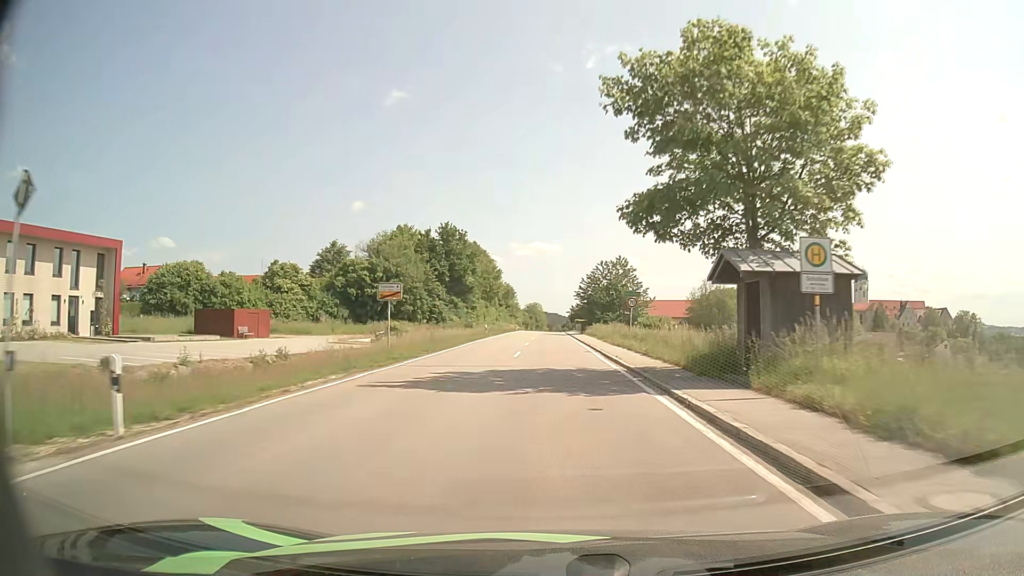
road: tertiary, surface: asphalt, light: Day
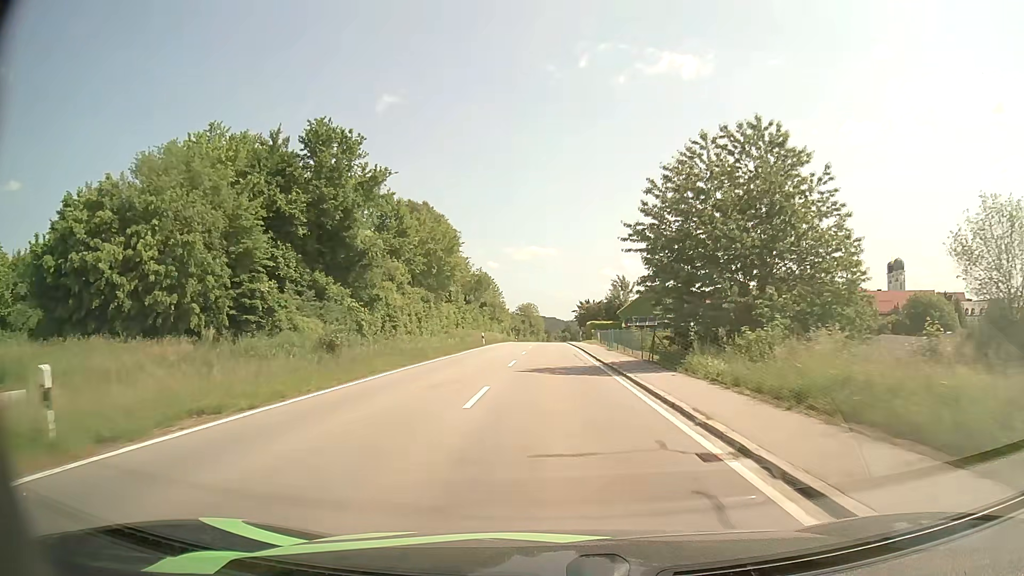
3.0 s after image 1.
(+0.1, +52.1) m; 0°
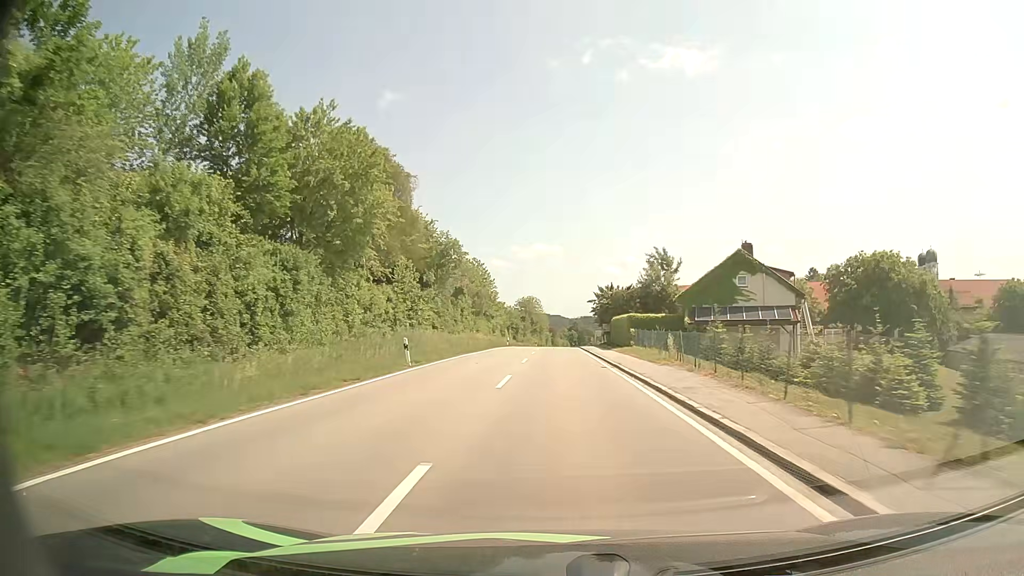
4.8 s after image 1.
(-0.2, +32.5) m; 0°
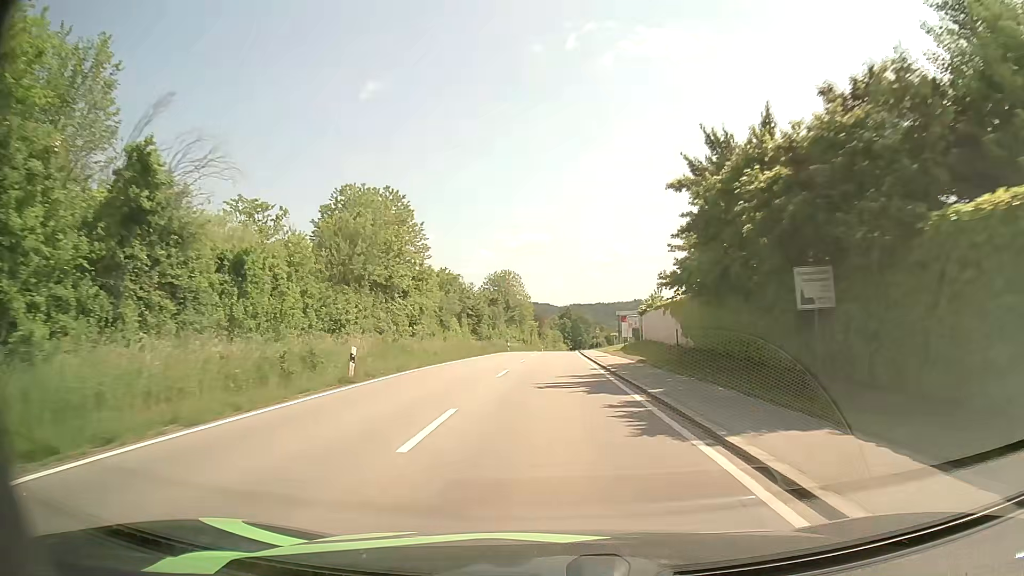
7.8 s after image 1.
(+0.8, +55.5) m; +1°
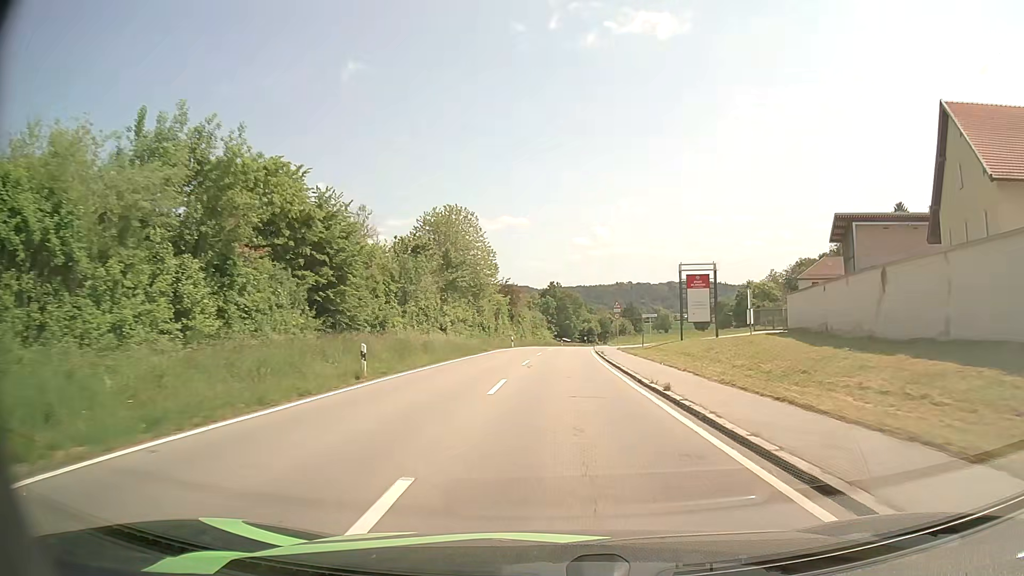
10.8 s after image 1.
(+0.1, +53.6) m; +1°
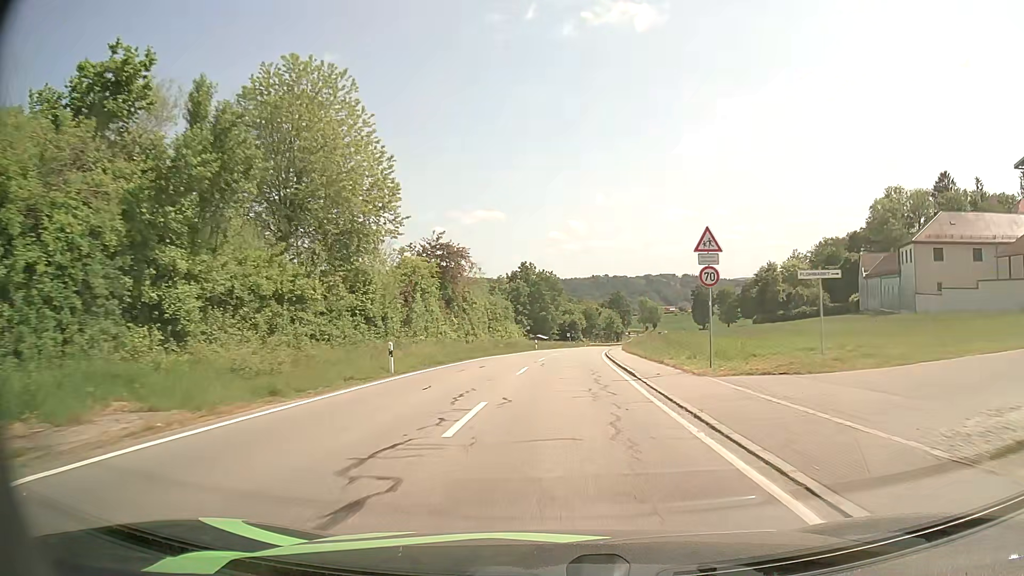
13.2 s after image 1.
(+0.9, +41.5) m; +2°
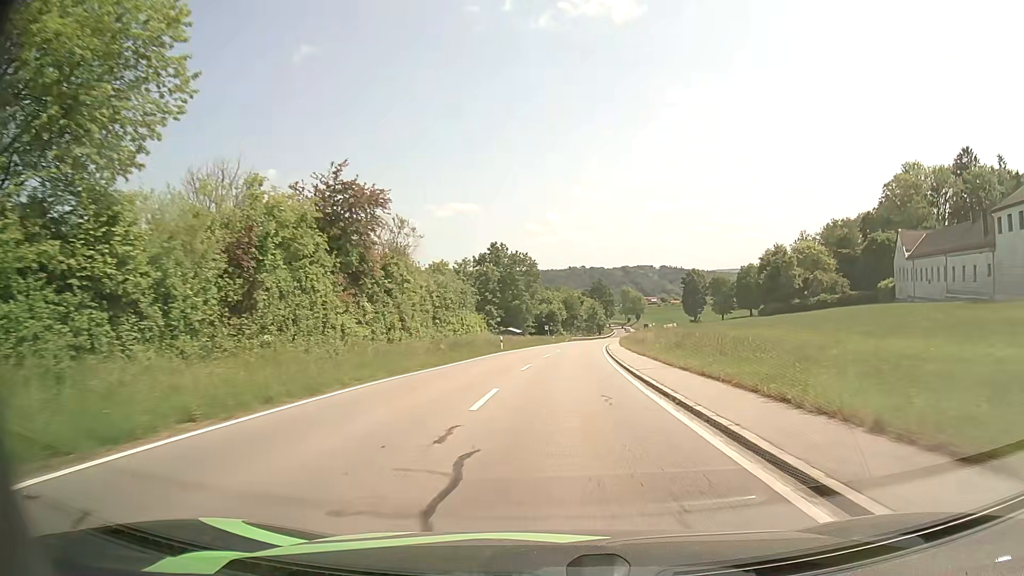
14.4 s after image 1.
(+0.3, +21.9) m; +2°
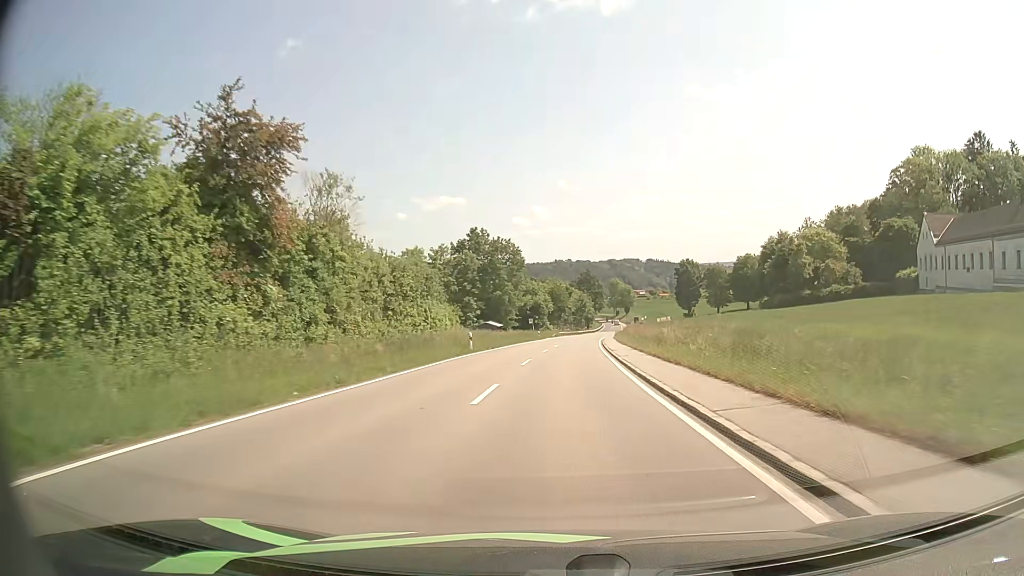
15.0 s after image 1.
(+0.1, +11.2) m; +1°
(0, +10) (0, +20) (+1, +30) (+1, +40) (+2, +50) (+3, +60) (+3, +70) (+4, +80) (+5, +90) (+7, +100) m
